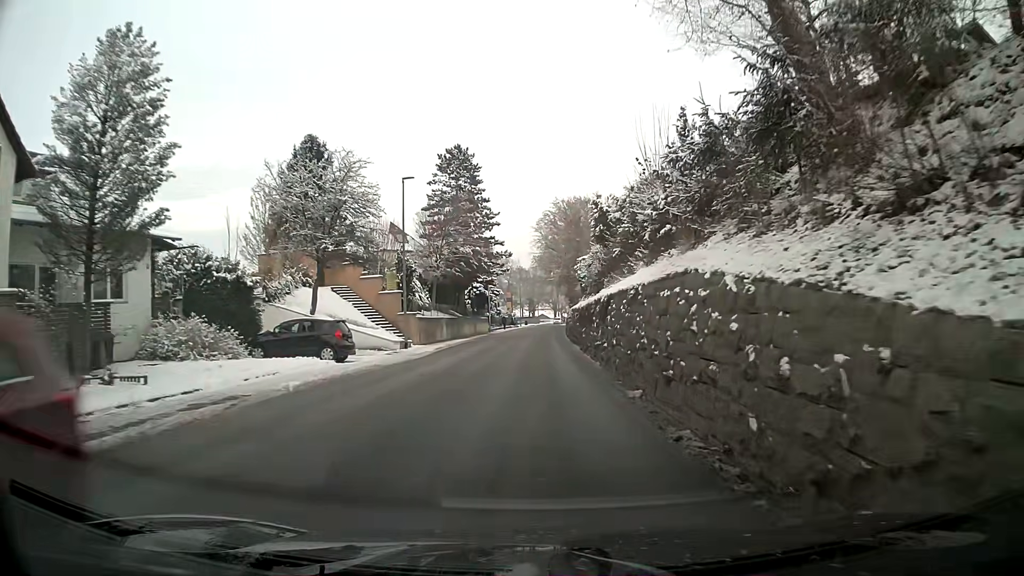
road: tertiary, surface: asphalt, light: Day
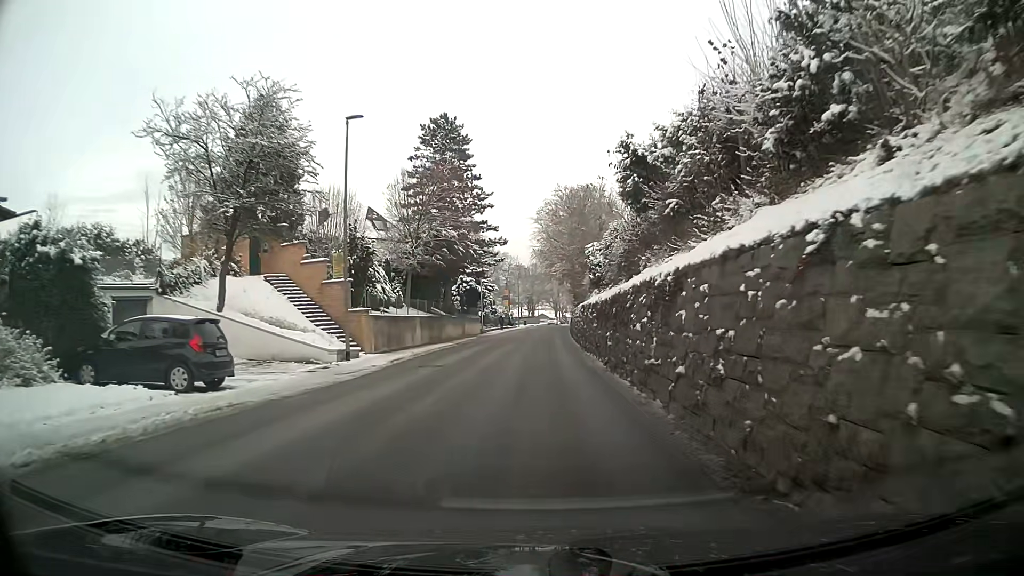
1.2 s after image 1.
(0.0, +10.1) m; +1°
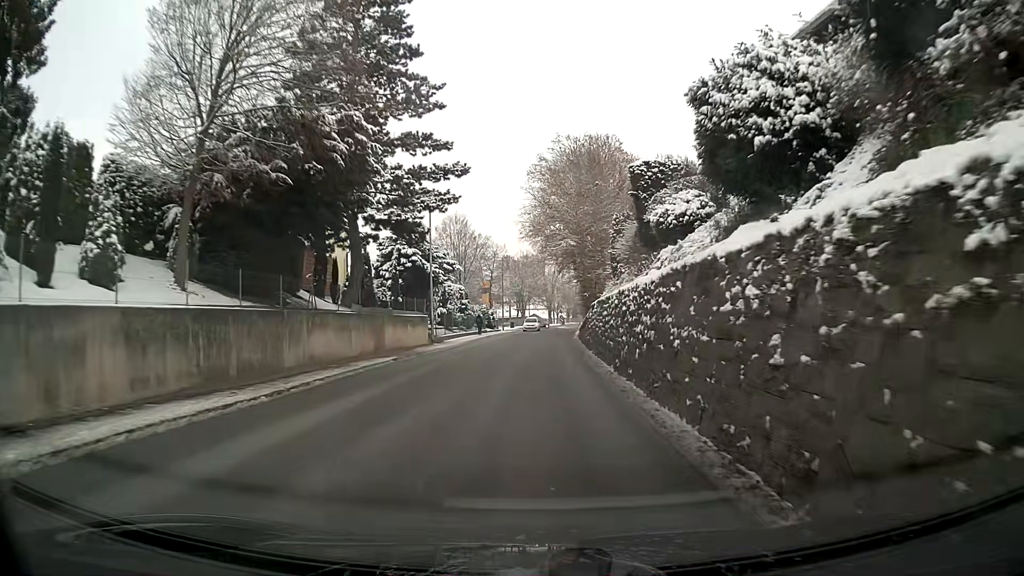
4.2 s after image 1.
(+0.5, +26.0) m; +1°
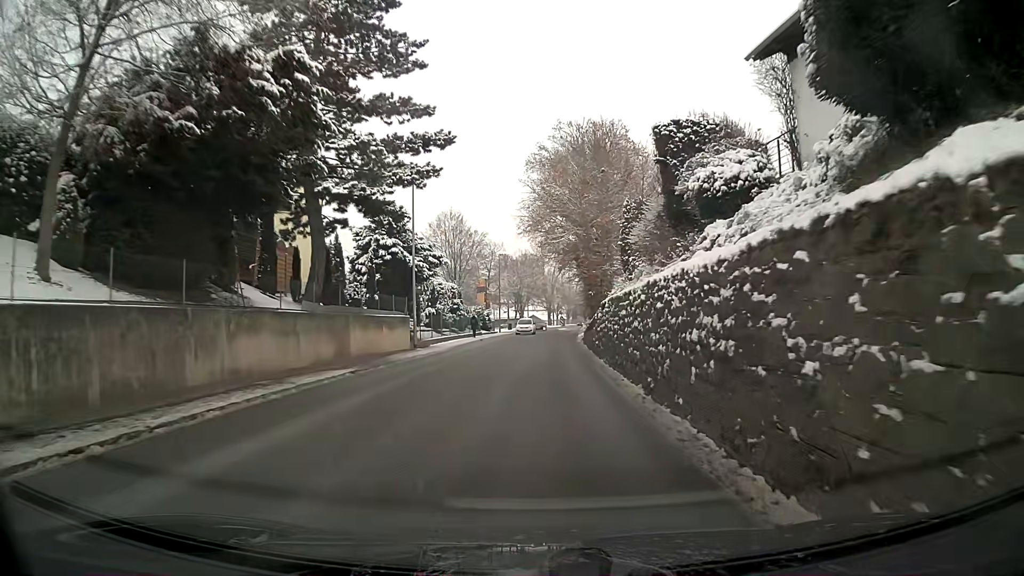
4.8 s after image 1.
(0.0, +5.0) m; 0°
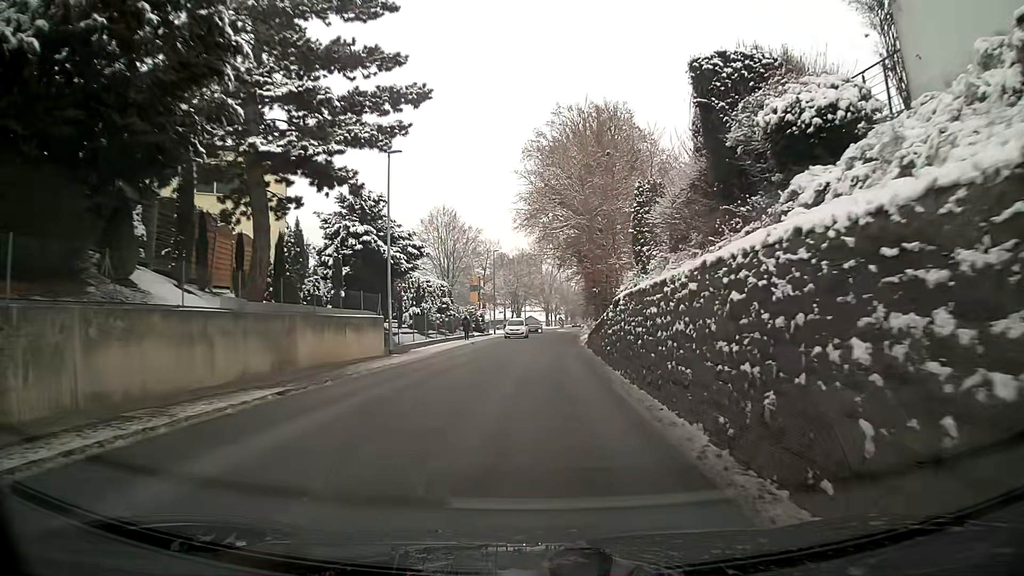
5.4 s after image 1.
(0.0, +4.9) m; +1°
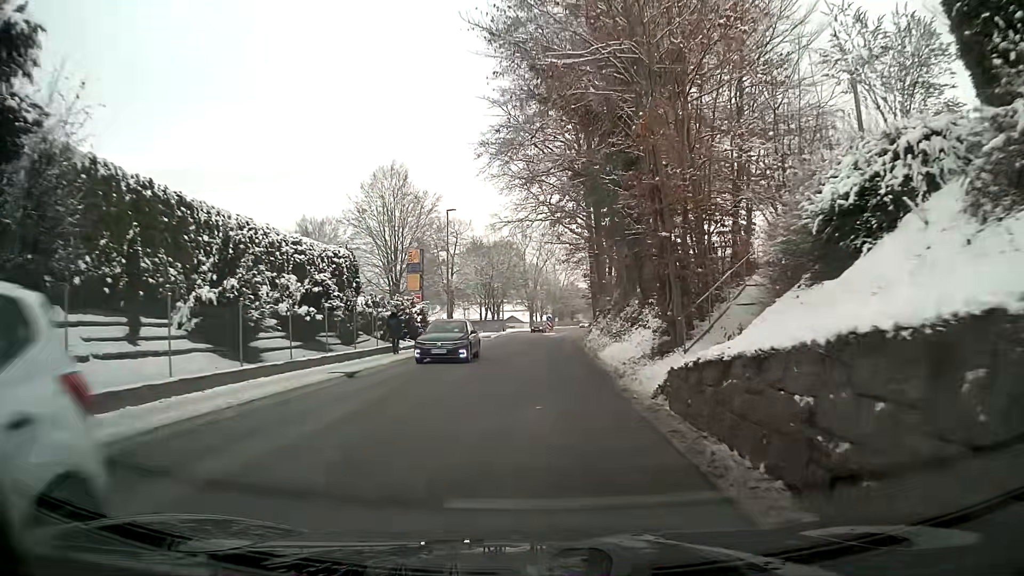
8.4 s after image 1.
(+0.3, +24.6) m; +1°
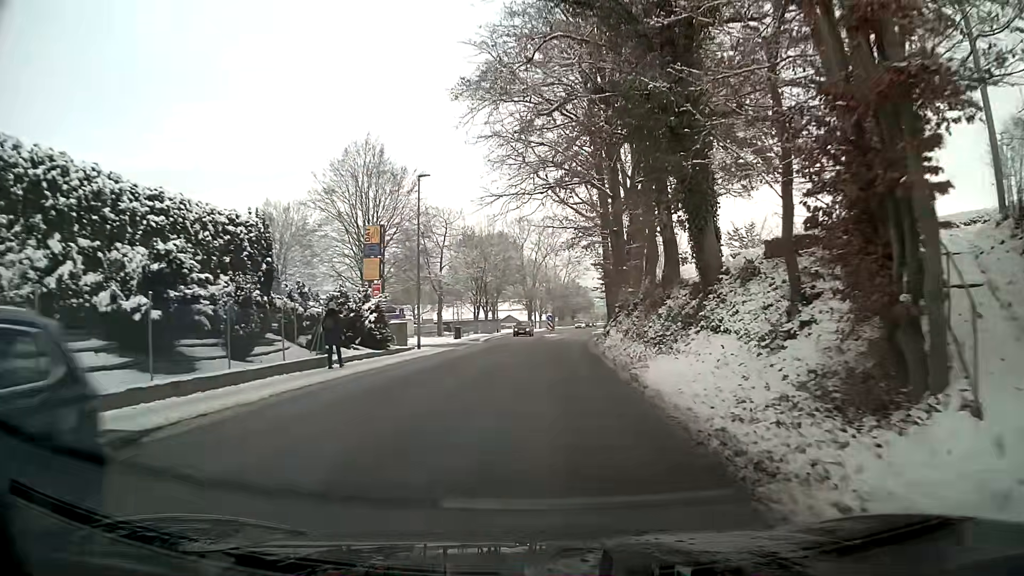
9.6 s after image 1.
(0.0, +10.0) m; 0°
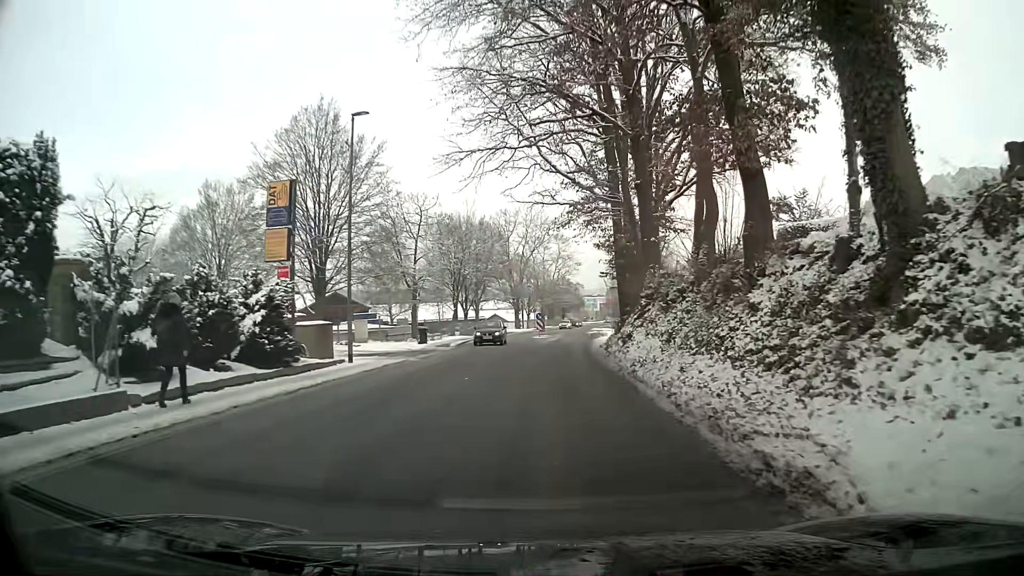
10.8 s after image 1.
(+0.1, +10.1) m; +1°
(0, +10) (+1, +20) (+1, +30) (+2, +40) (+3, +50) (+3, +60) (+4, +70) (+5, +80) (+6, +90) (+7, +100) m
